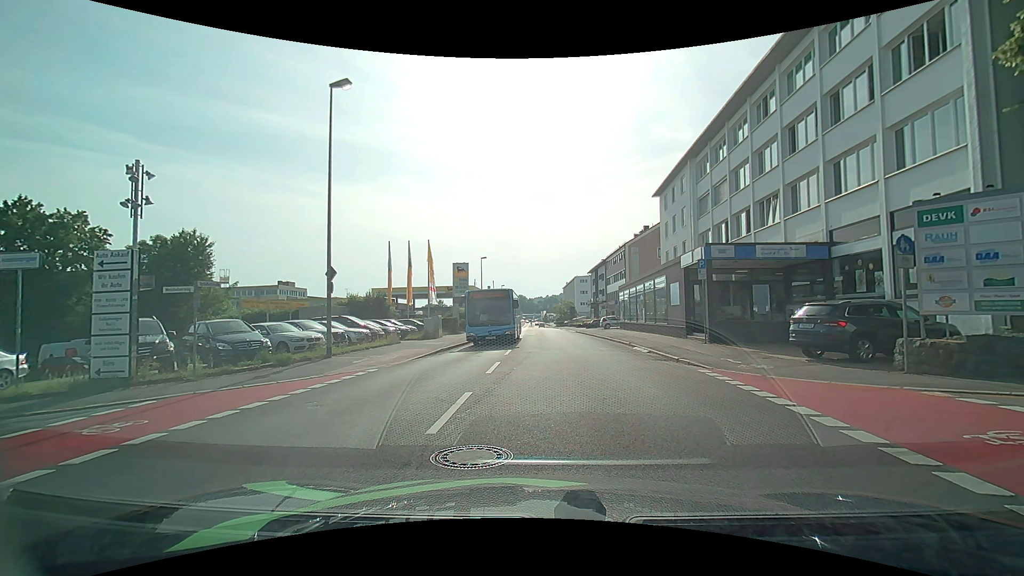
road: tertiary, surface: asphalt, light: Day
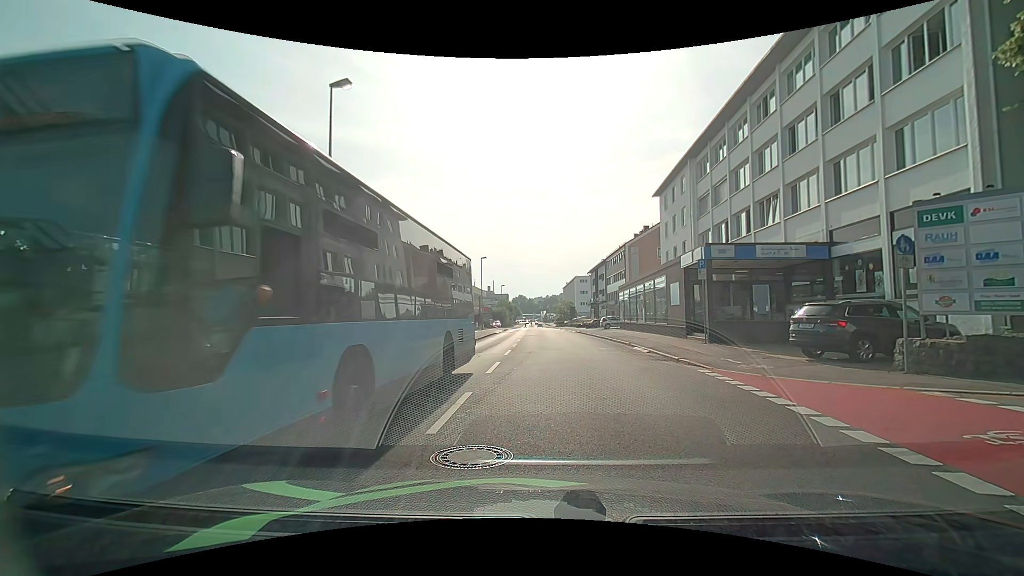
(0.0, 0.0) m; 0°
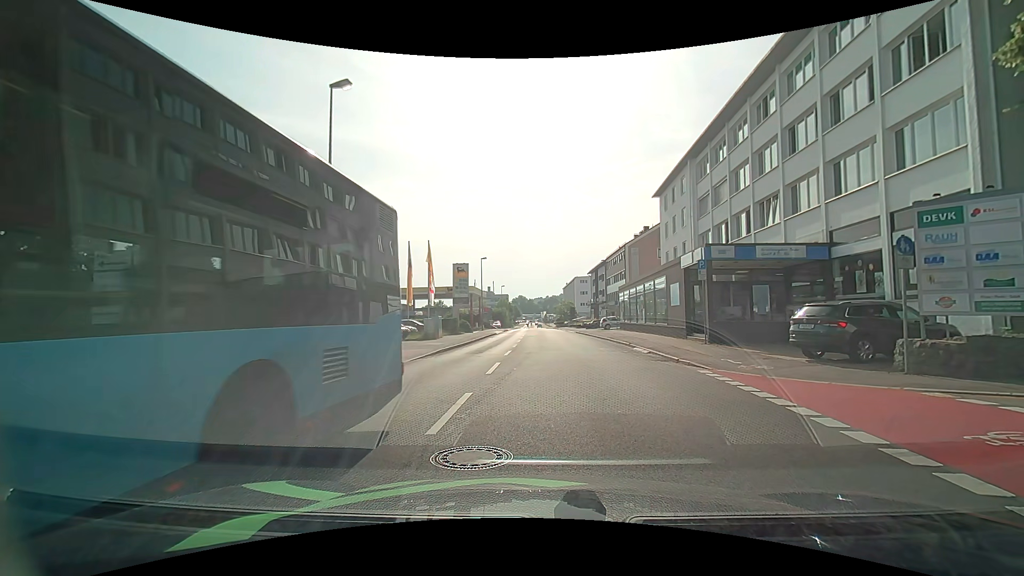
(0.0, 0.0) m; 0°
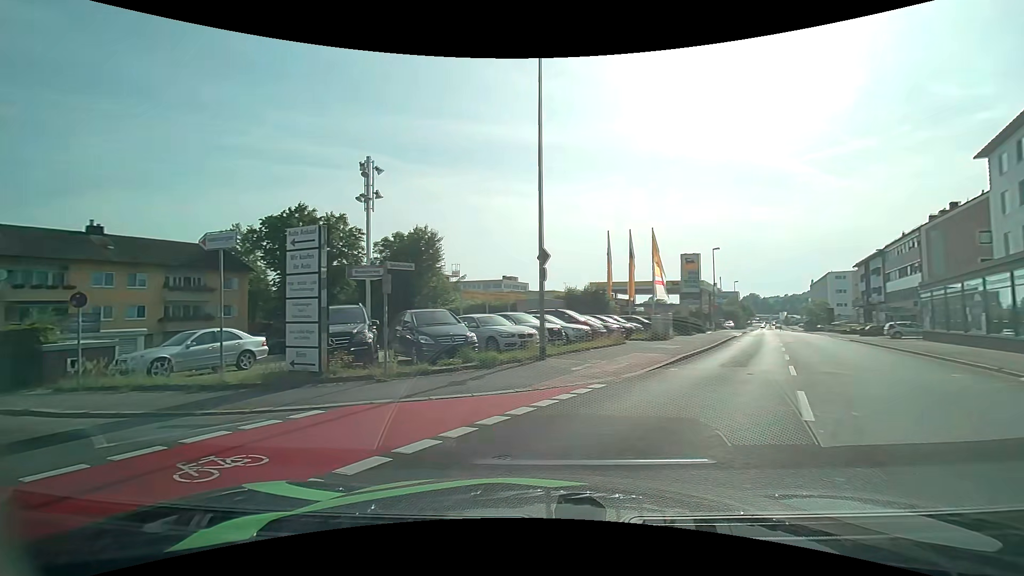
(-0.9, +4.6) m; -27°
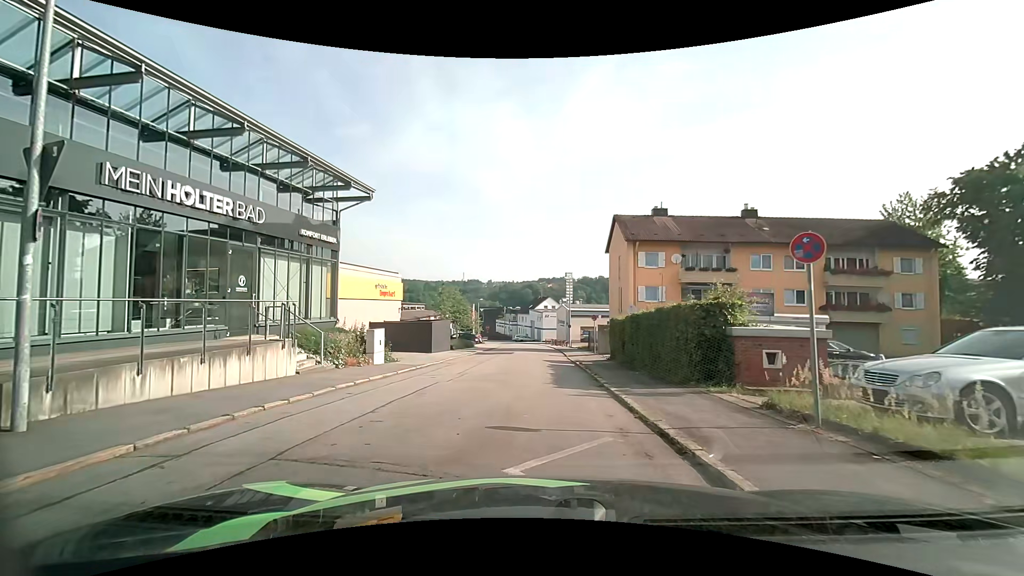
(-5.6, +7.6) m; -63°
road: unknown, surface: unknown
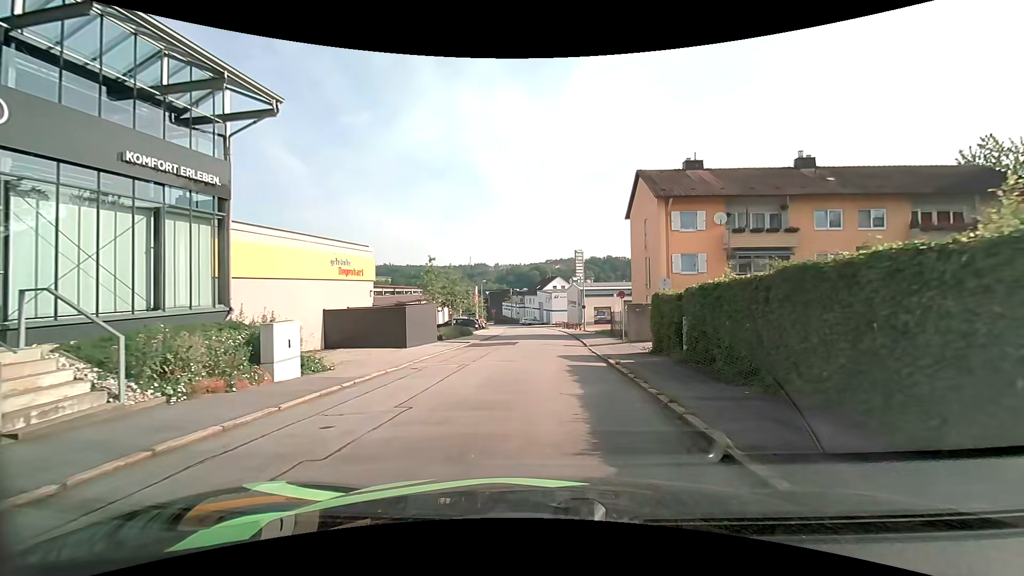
(+0.1, +7.9) m; 0°
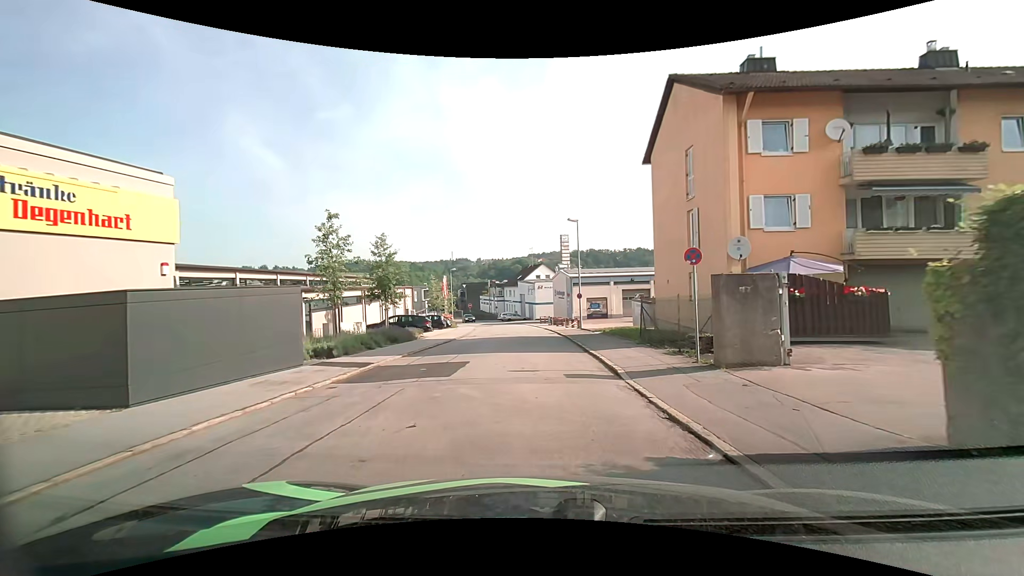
(+0.2, +14.4) m; +1°
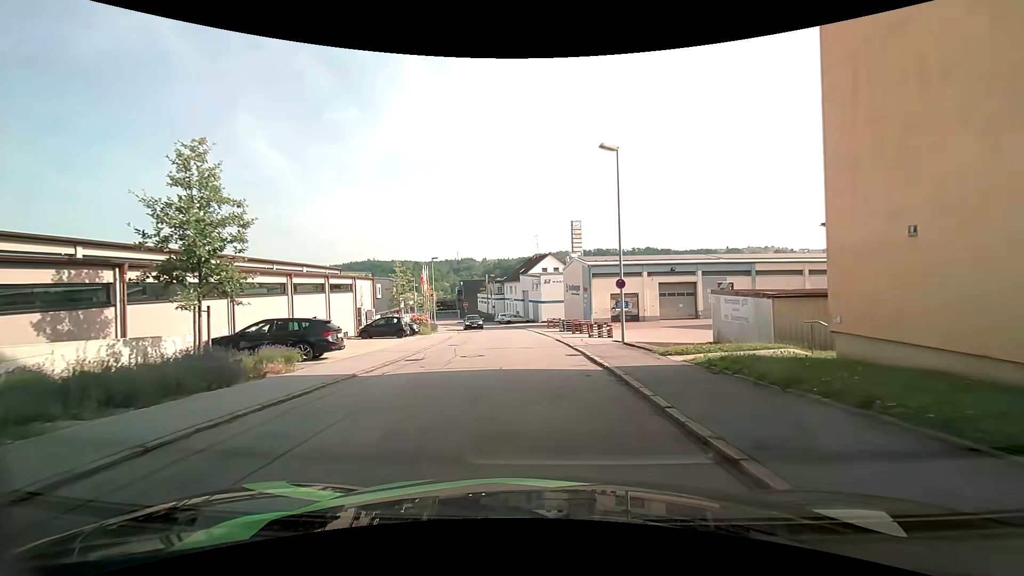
(-0.1, +16.3) m; -1°
(0, +10) (0, +20) (-1, +30) (-2, +40) (-3, +50) (-5, +60) (-8, +69) (-11, +79) (-14, +88) (-17, +98) m
